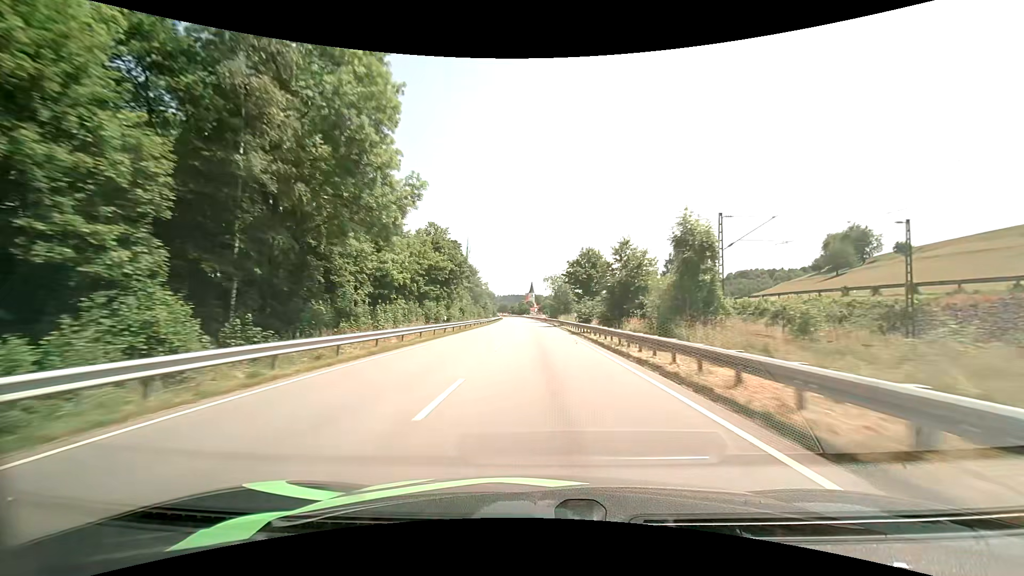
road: primary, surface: asphalt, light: Day
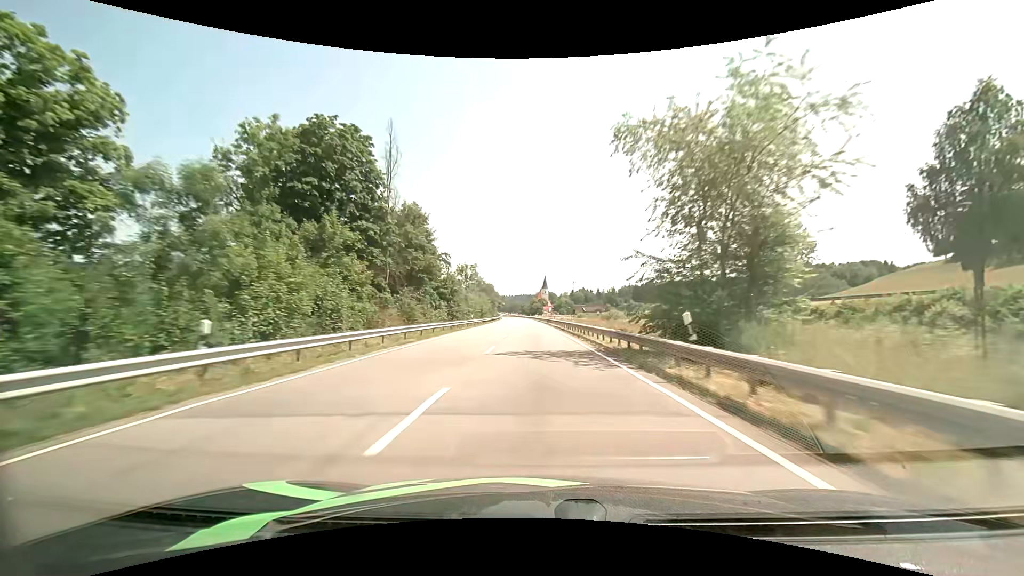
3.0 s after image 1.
(-1.5, +74.9) m; -2°
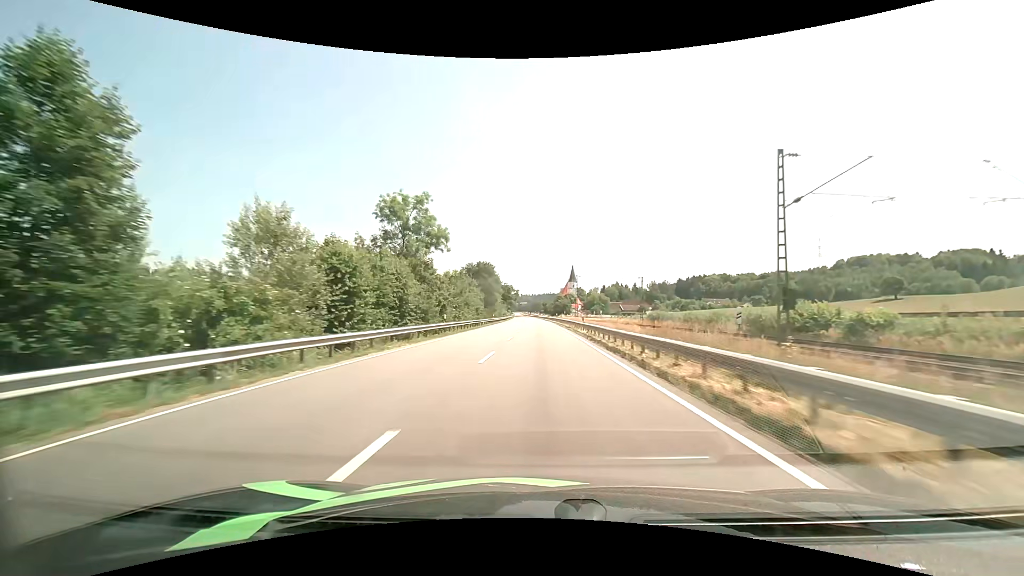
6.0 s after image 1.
(-1.5, +75.9) m; -3°
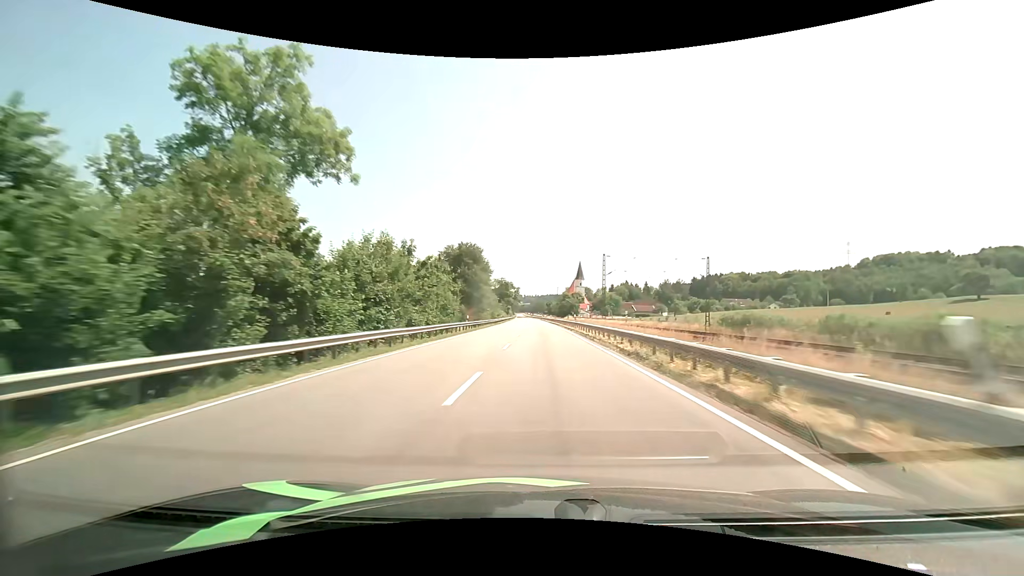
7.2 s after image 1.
(-0.2, +30.5) m; -1°
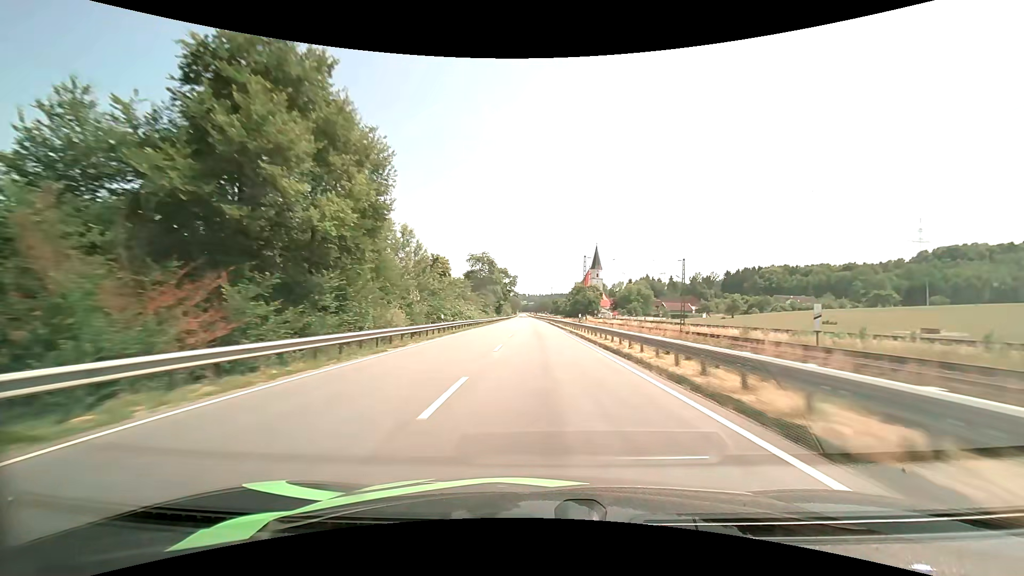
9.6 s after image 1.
(0.0, +61.4) m; 0°
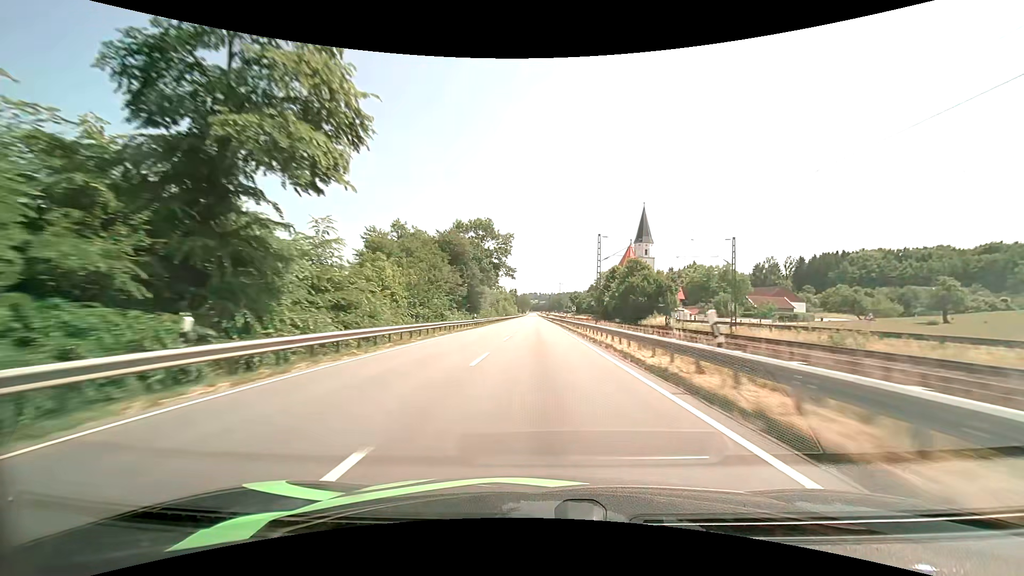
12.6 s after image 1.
(-0.9, +78.4) m; -1°
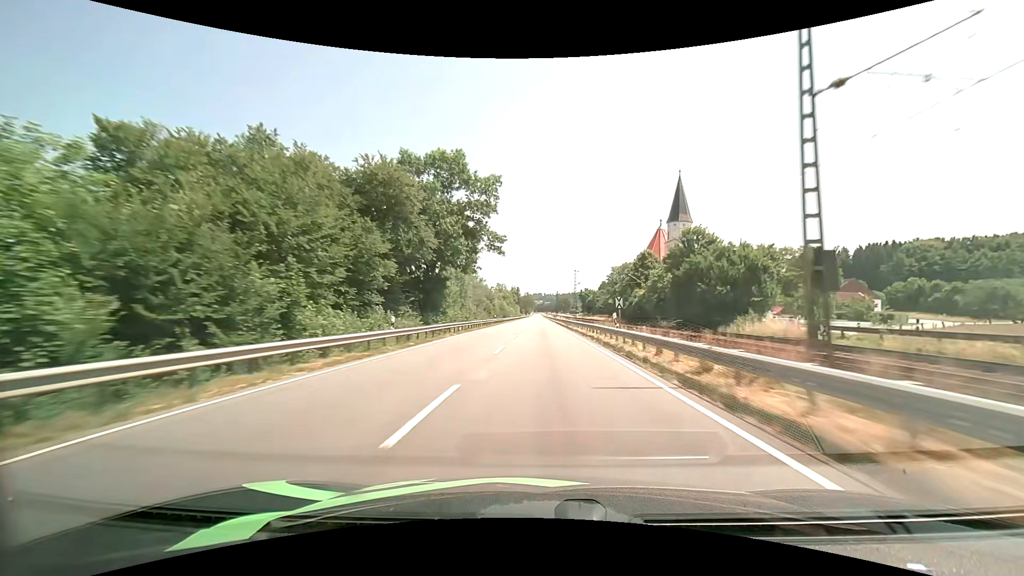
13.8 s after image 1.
(-0.2, +31.7) m; -1°
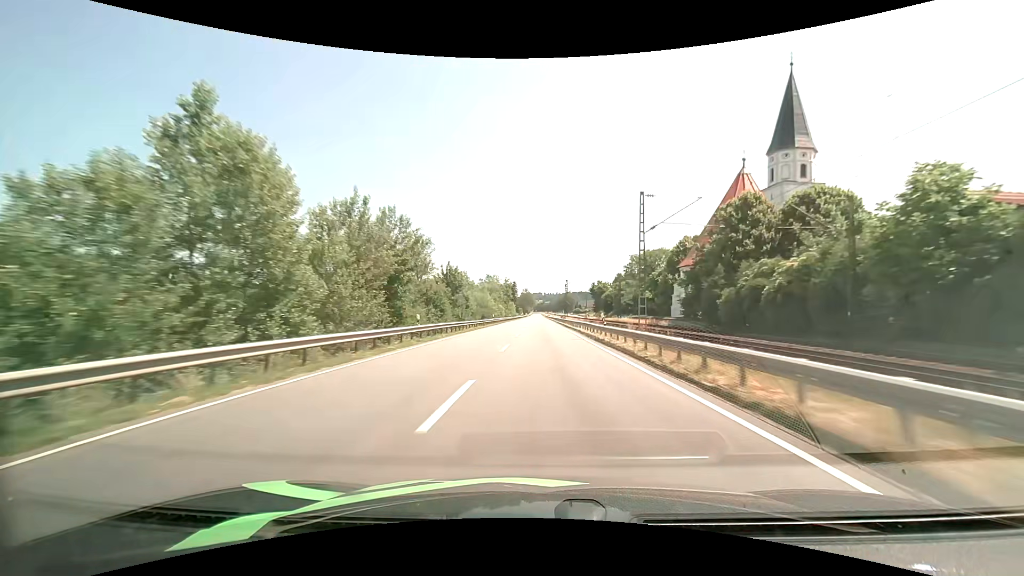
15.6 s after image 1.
(-0.1, +47.8) m; 0°
(0, +10) (0, +20) (0, +30) (0, +40) (0, +50) (0, +60) (0, +70) (0, +80) (0, +90) (0, +100) m
